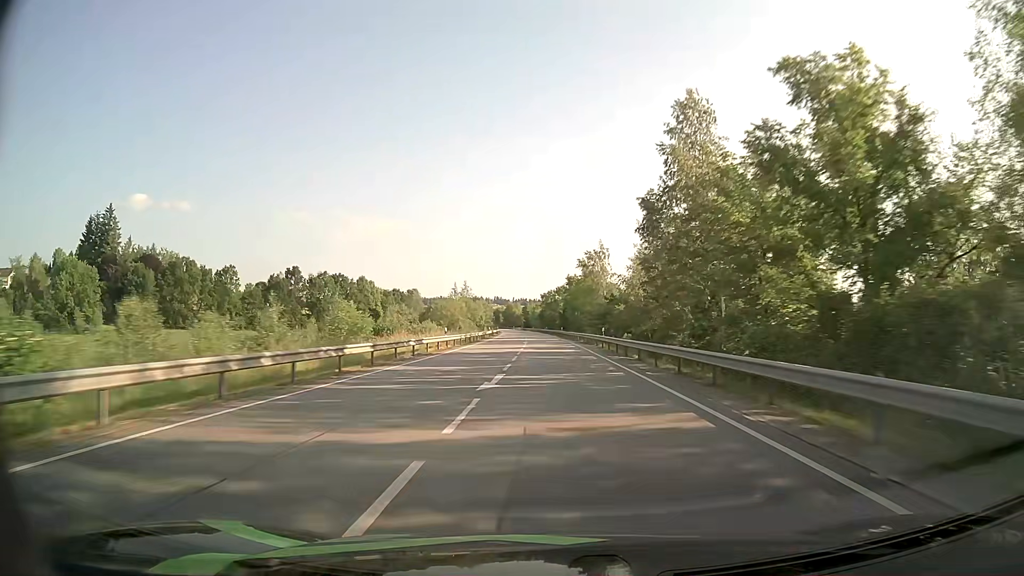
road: primary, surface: asphalt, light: Day
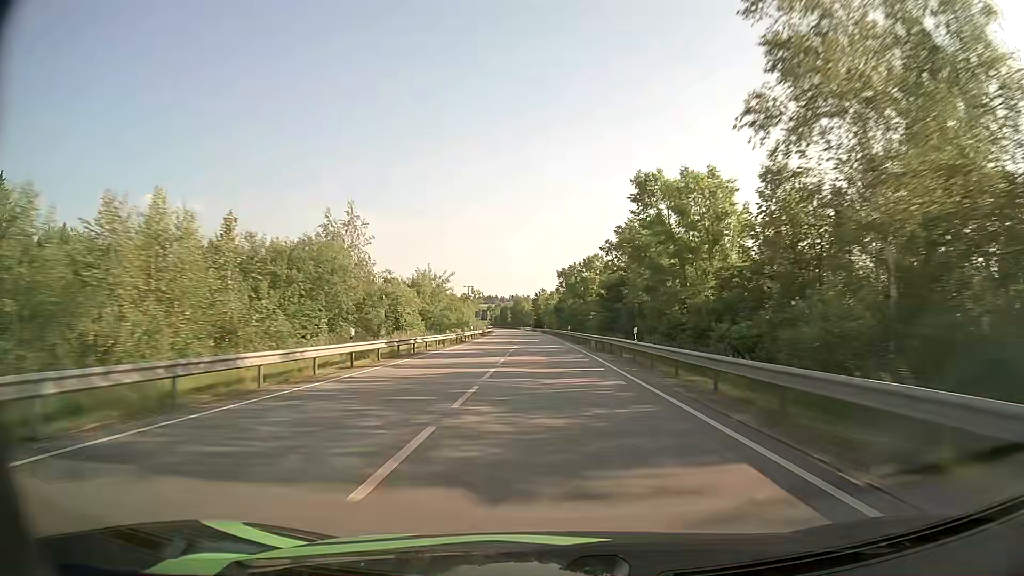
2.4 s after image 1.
(-0.5, +69.7) m; -1°
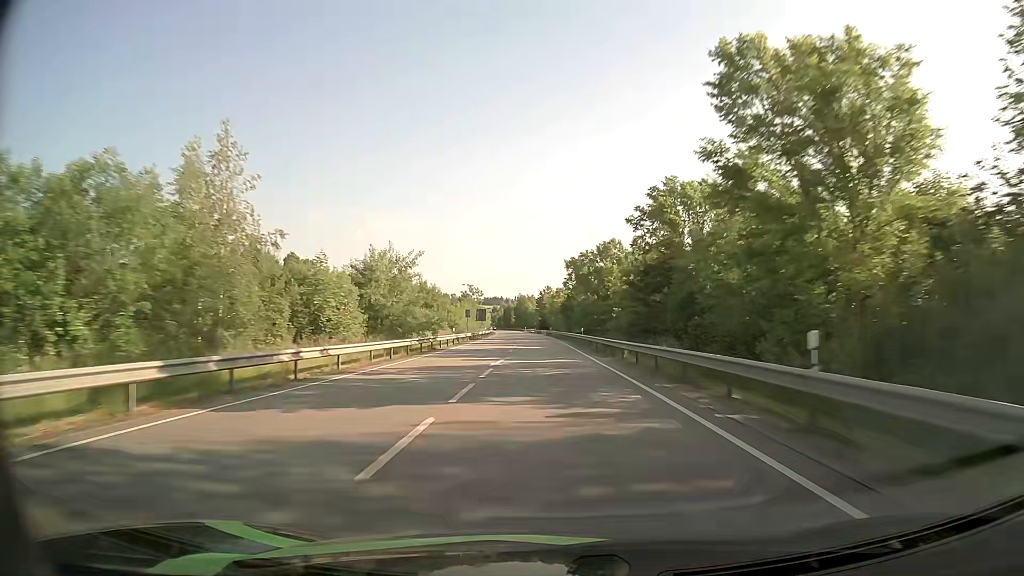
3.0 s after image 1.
(-0.1, +17.4) m; -1°
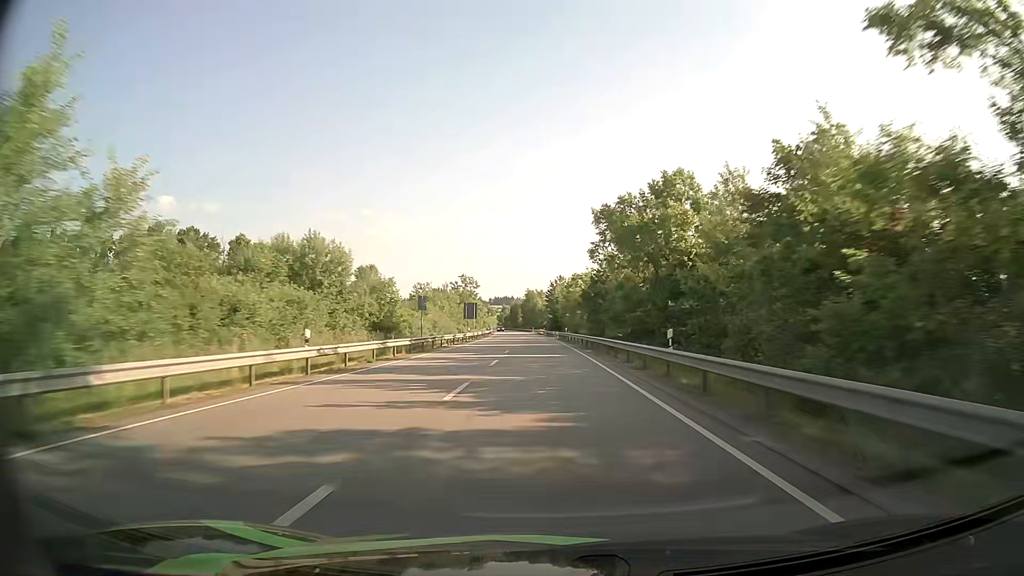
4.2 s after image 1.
(-0.3, +34.9) m; -1°
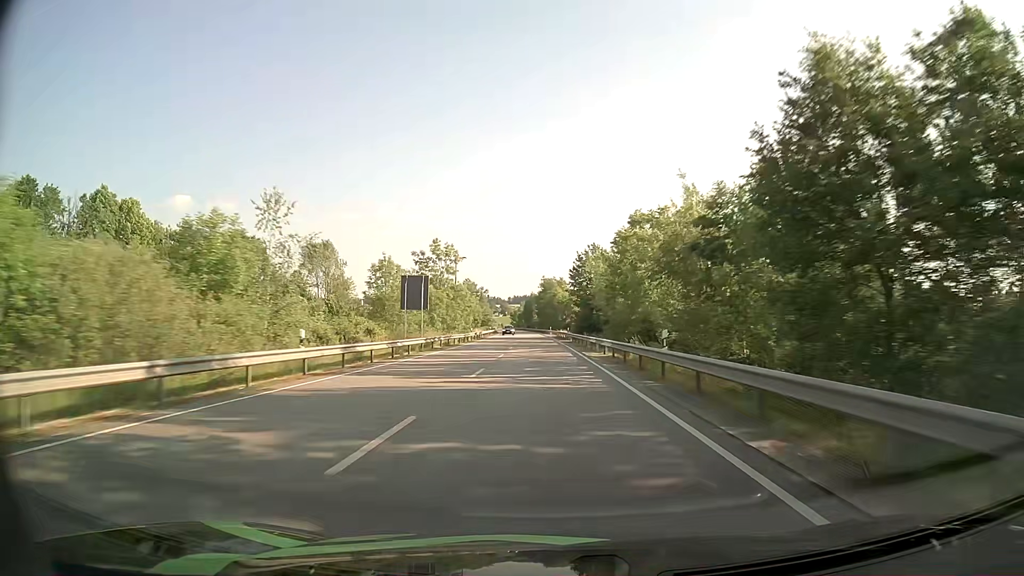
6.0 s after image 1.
(-0.6, +52.3) m; -2°
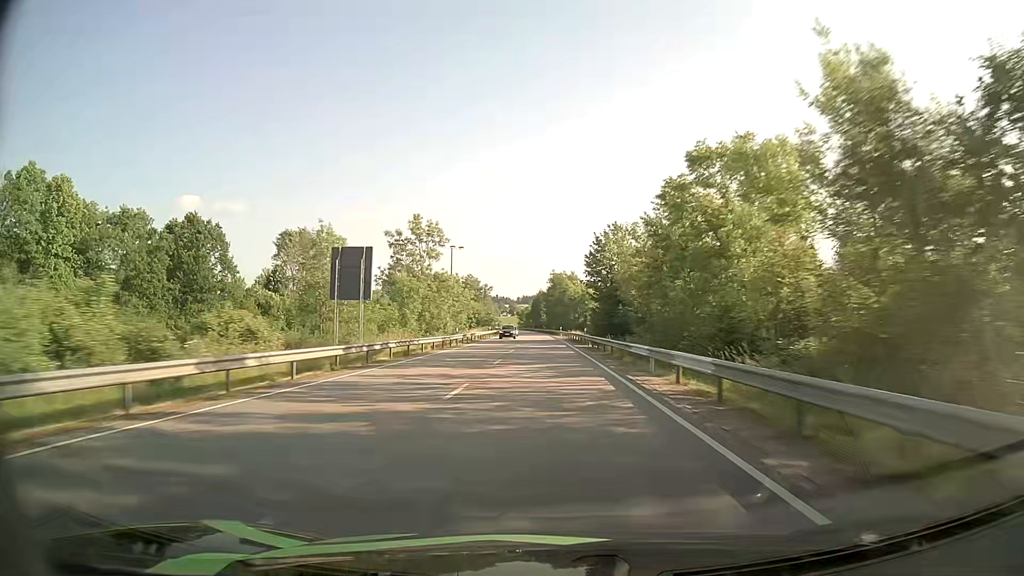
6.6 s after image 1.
(-0.1, +17.4) m; -1°
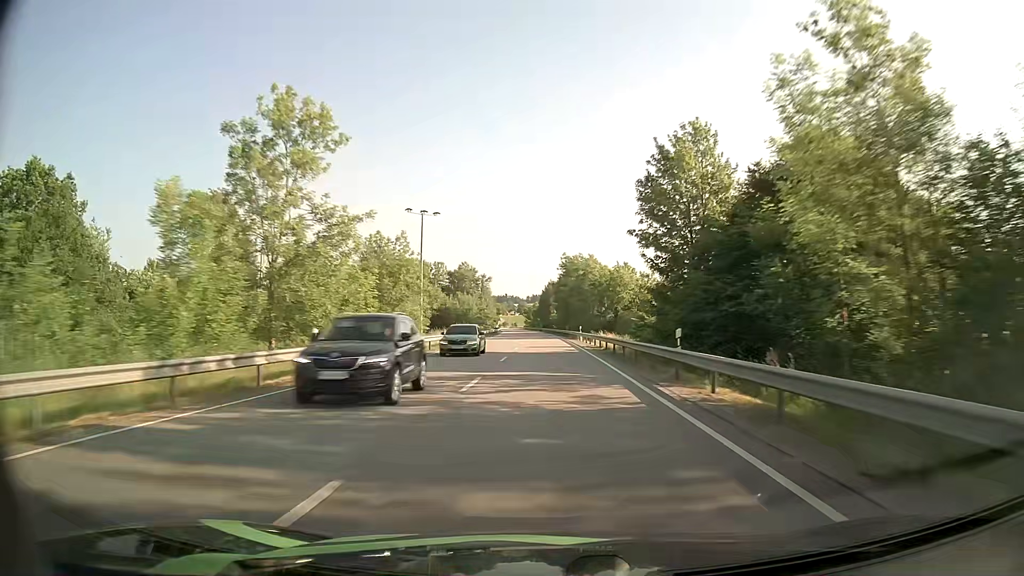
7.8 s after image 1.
(-0.3, +34.9) m; -1°
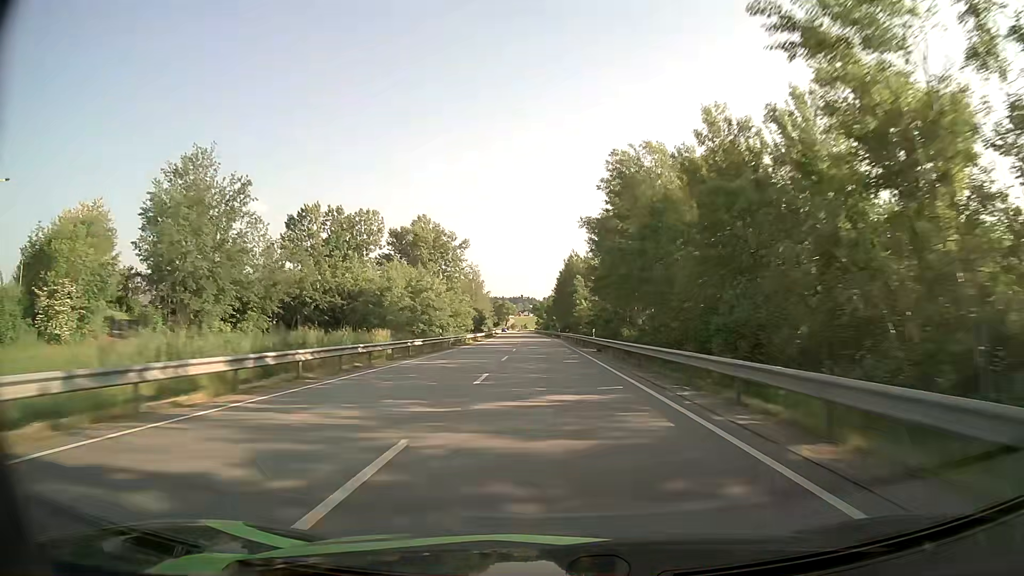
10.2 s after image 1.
(-0.6, +69.8) m; -1°
(0, +10) (0, +20) (0, +30) (0, +40) (-1, +50) (-1, +60) (-1, +70) (-2, +80) (-2, +90) (-3, +100) m
